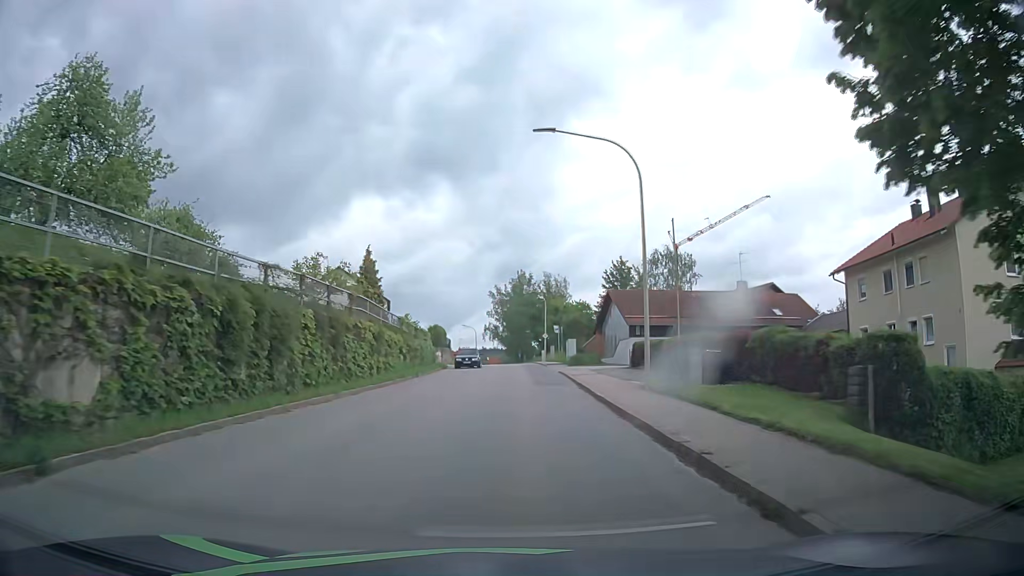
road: tertiary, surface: asphalt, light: Day
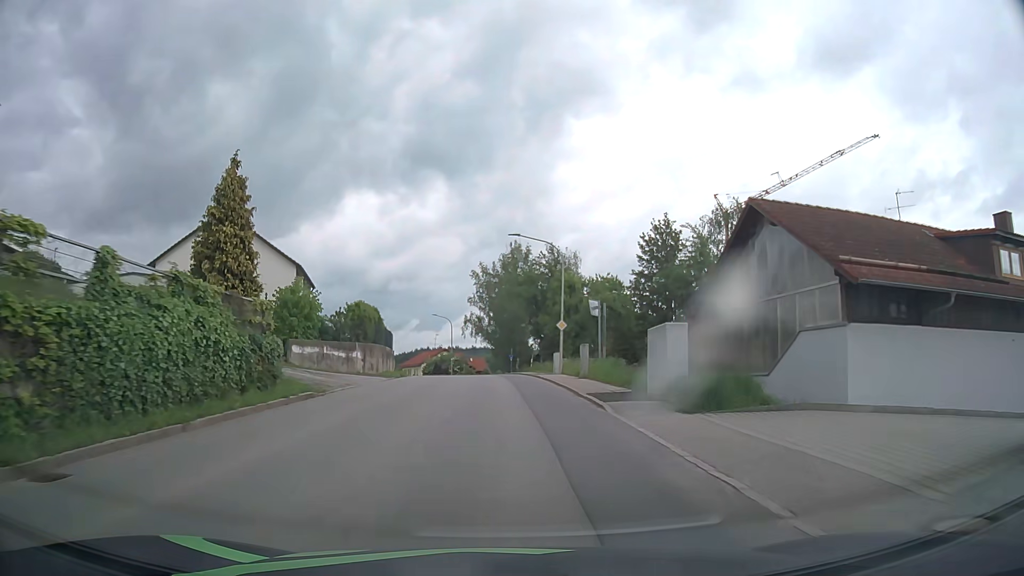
(+0.6, +31.8) m; +1°
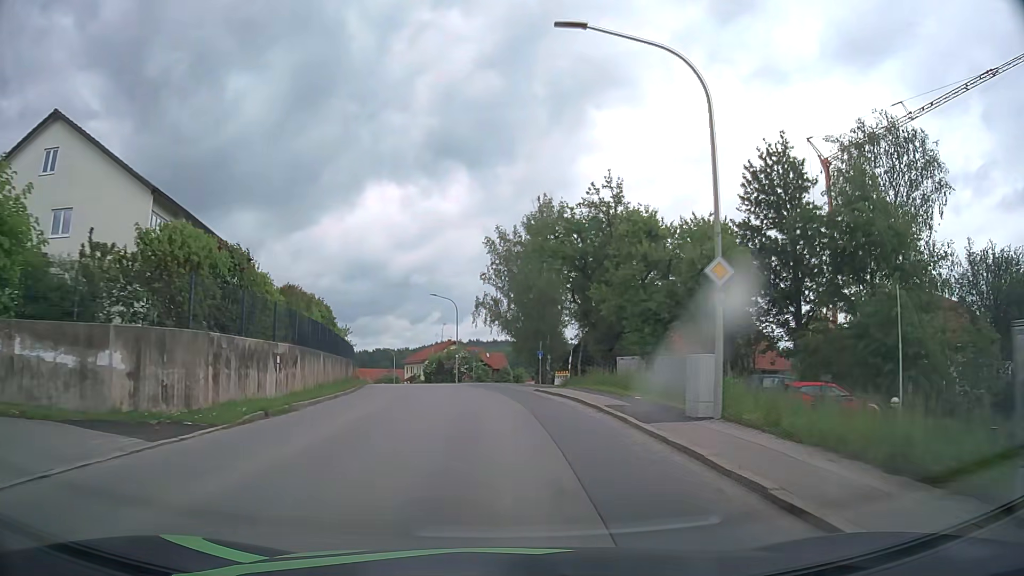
(-0.3, +23.9) m; -1°
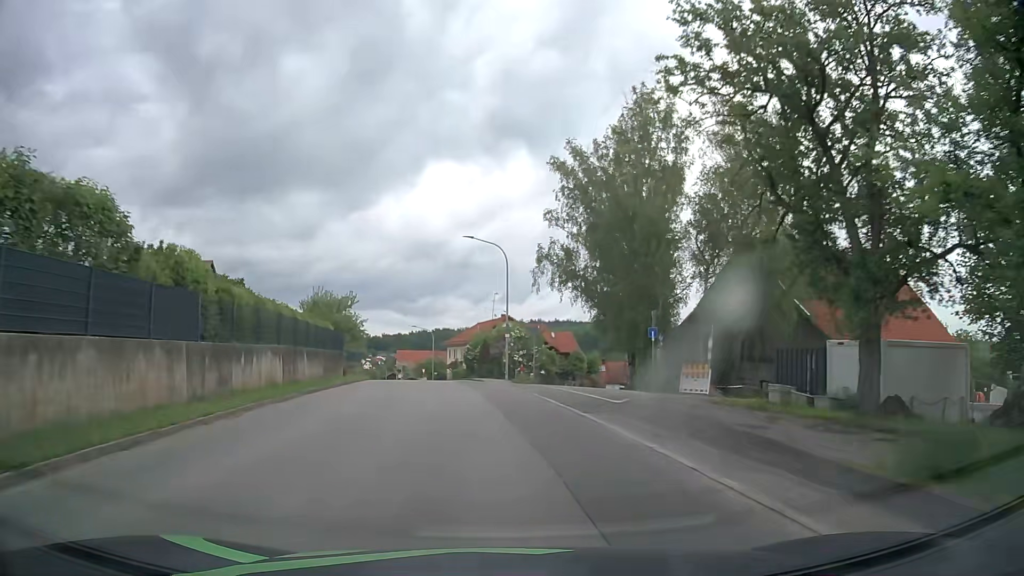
(-0.9, +24.0) m; -5°
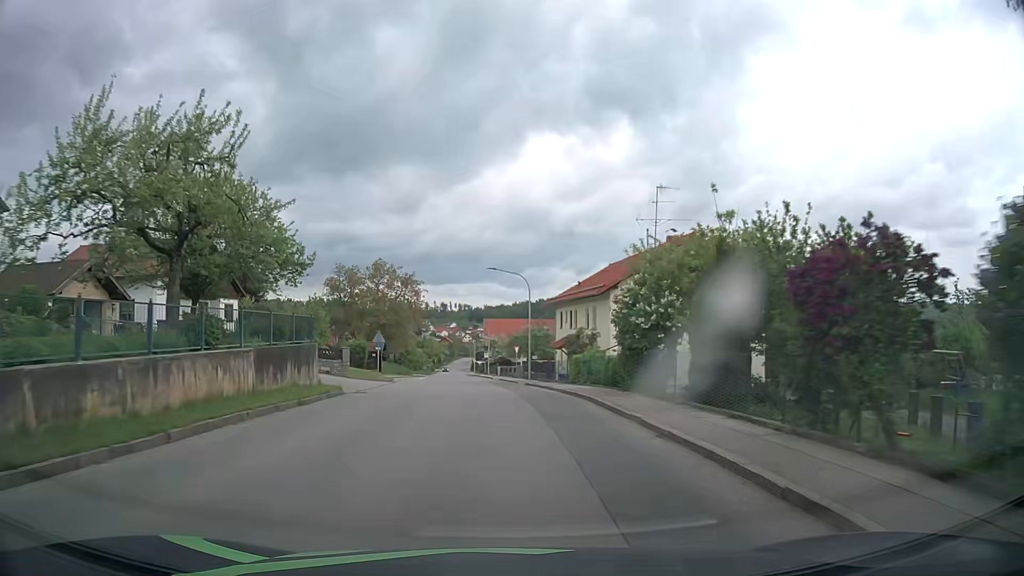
(-3.6, +40.6) m; -9°
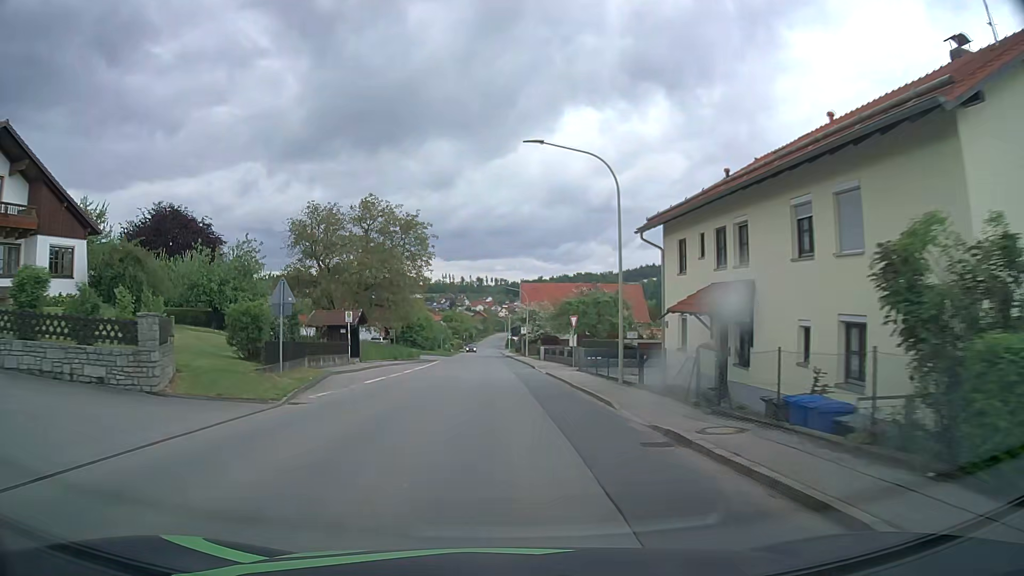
(-0.6, +24.8) m; -3°
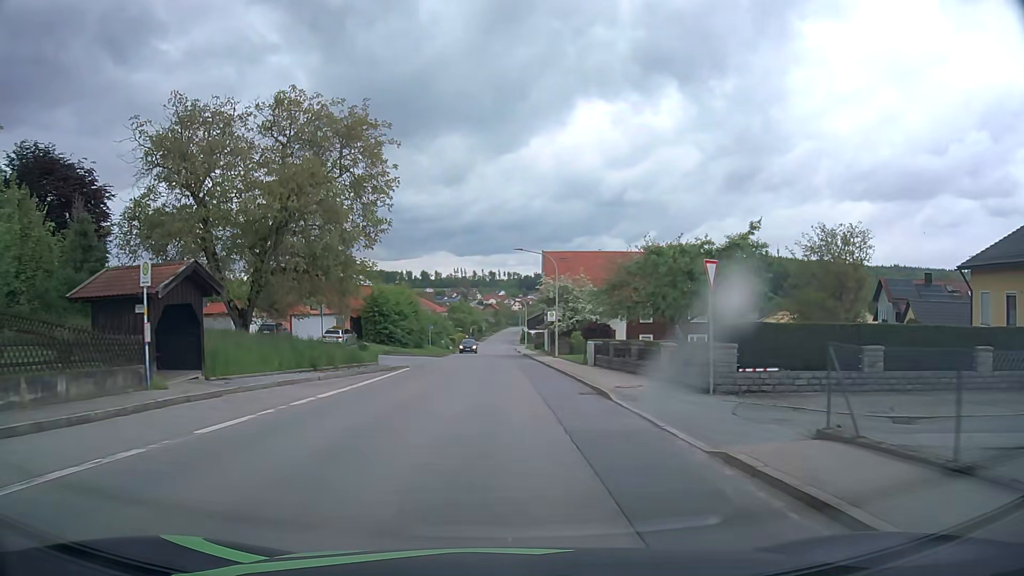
(-0.3, +24.7) m; -1°
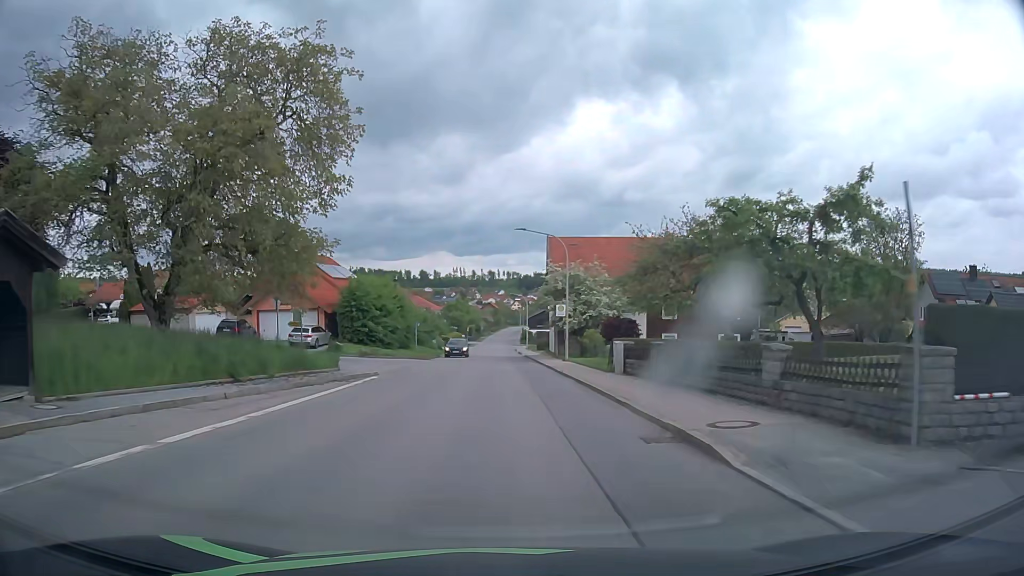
(0.0, +8.1) m; 0°
(0, +10) (0, +20) (0, +30) (0, +40) (0, +50) (-1, +60) (-1, +70) (-1, +80) (-1, +90) (-1, +100) m
